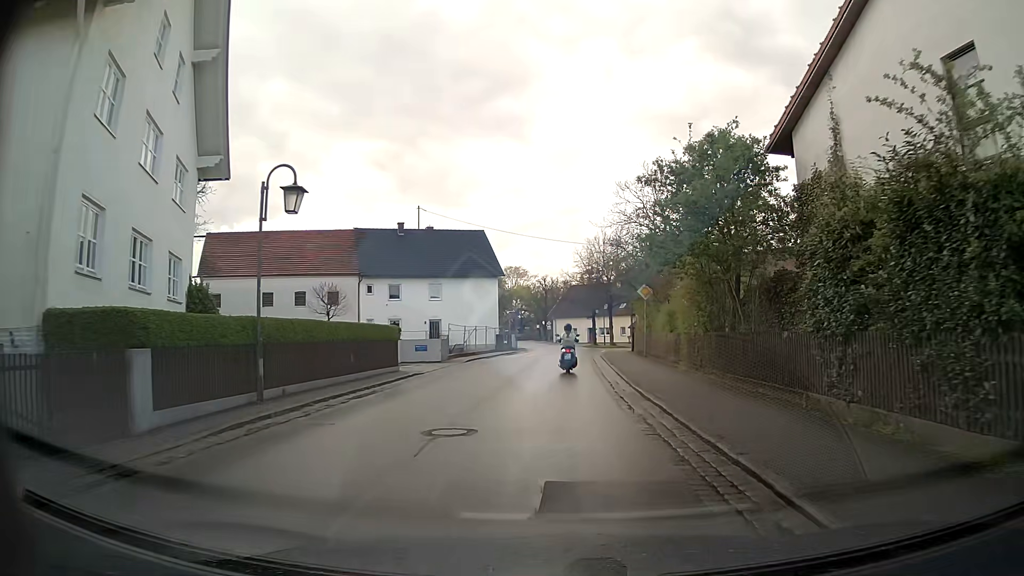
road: residential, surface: asphalt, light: Day
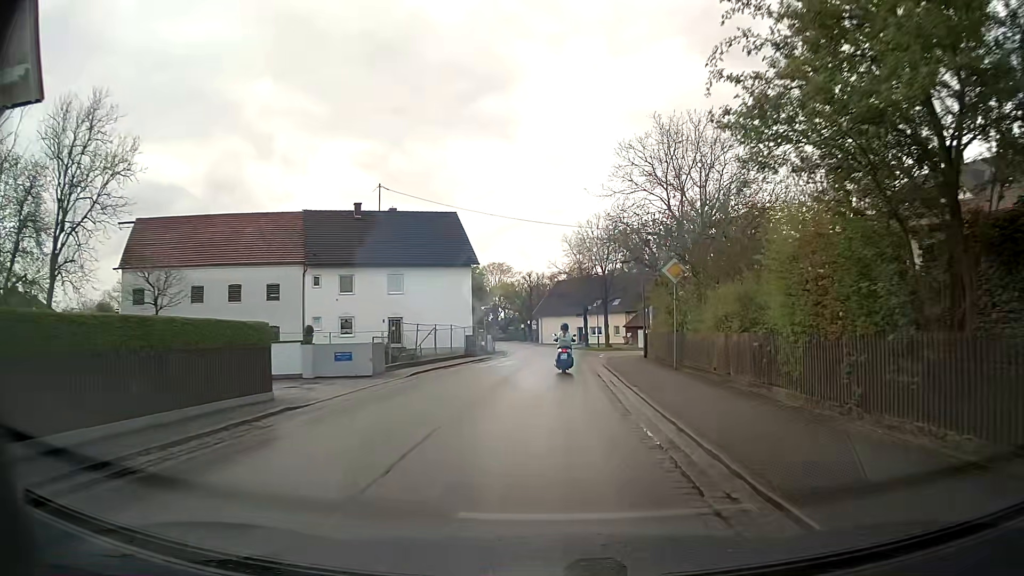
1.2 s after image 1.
(+0.2, +10.4) m; +1°
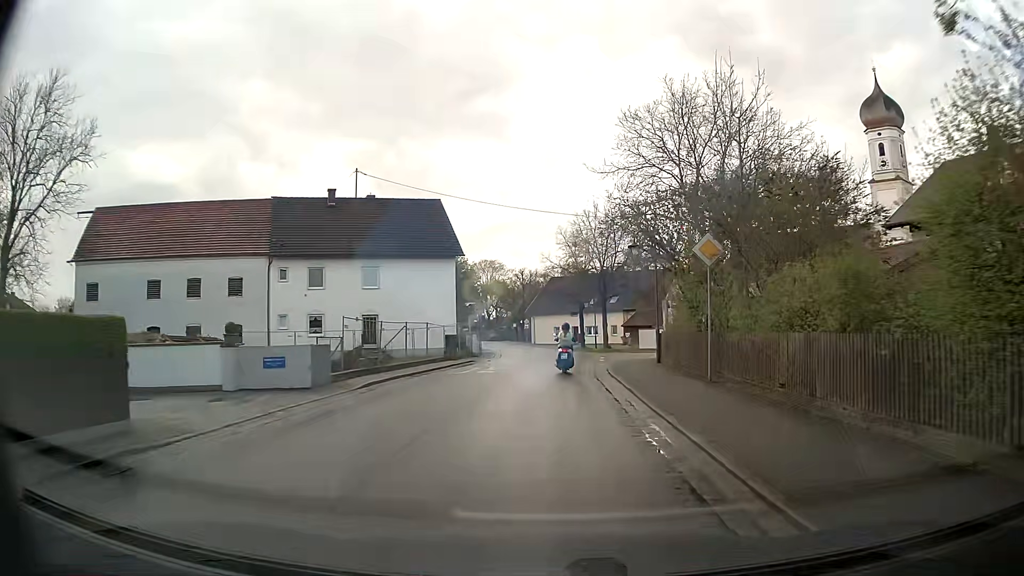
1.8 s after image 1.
(0.0, +5.2) m; 0°
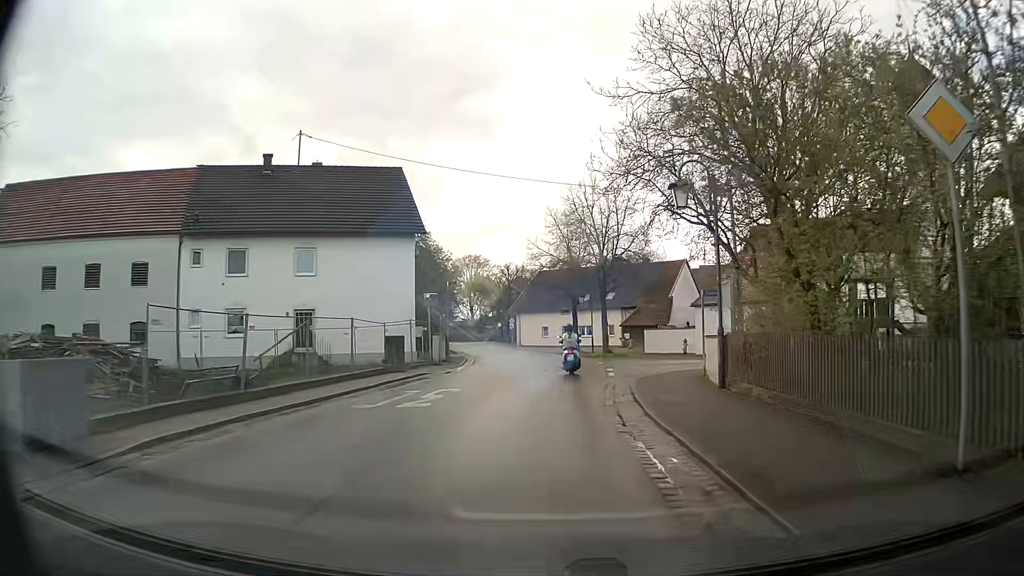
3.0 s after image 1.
(+0.2, +10.2) m; +2°
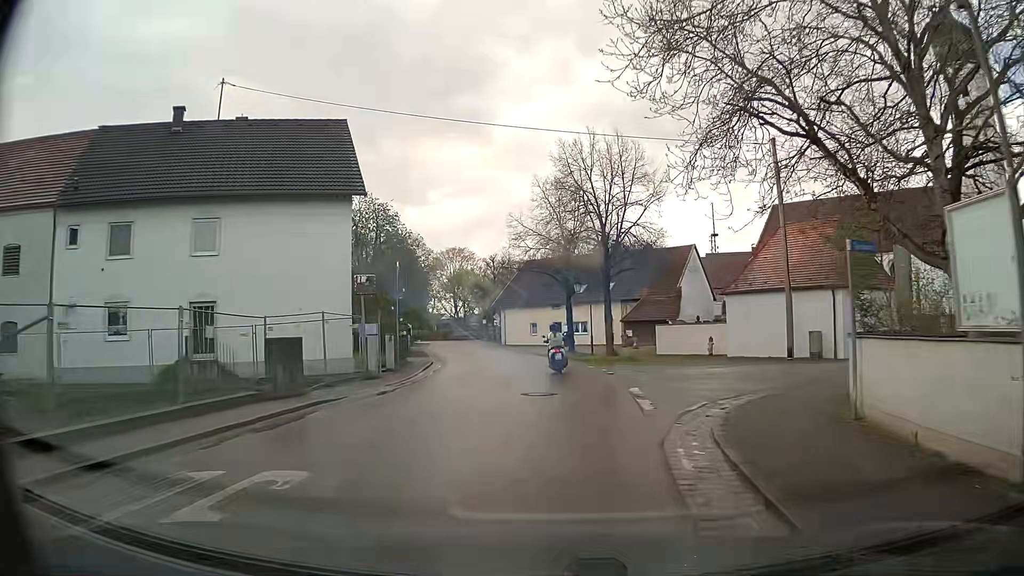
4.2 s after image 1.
(0.0, +9.7) m; 0°
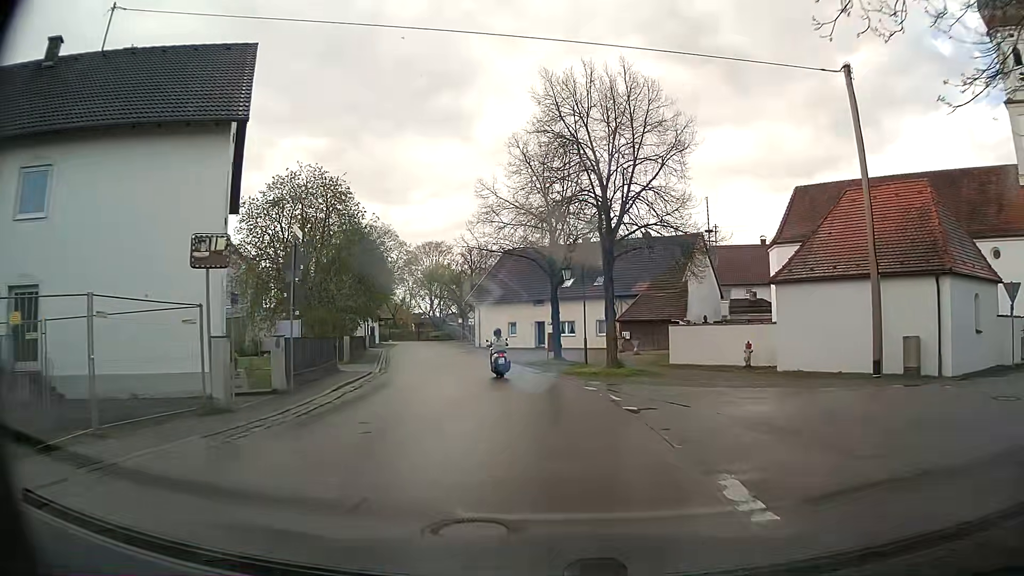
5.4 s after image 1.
(+0.2, +9.5) m; +2°
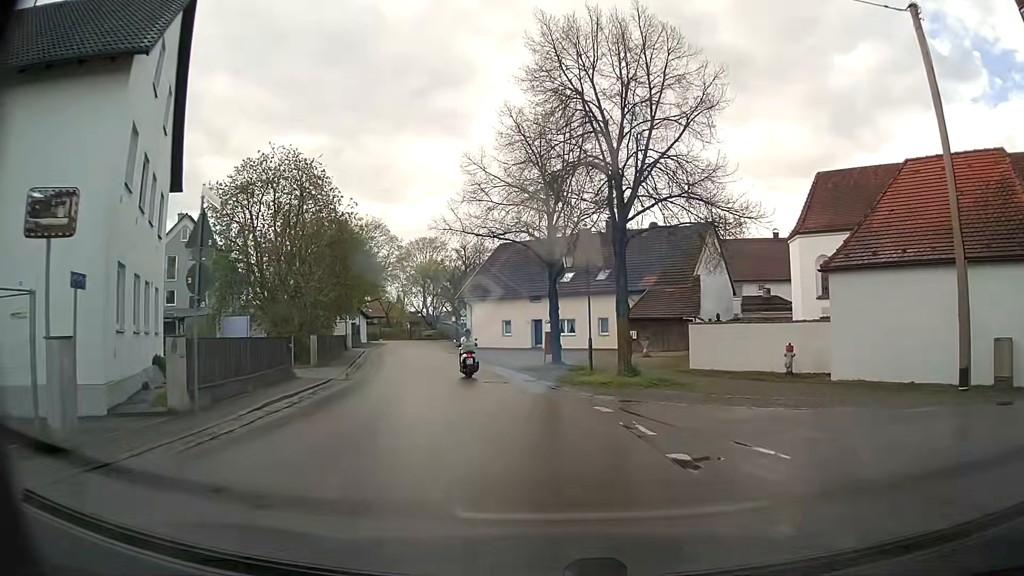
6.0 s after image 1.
(0.0, +4.8) m; 0°
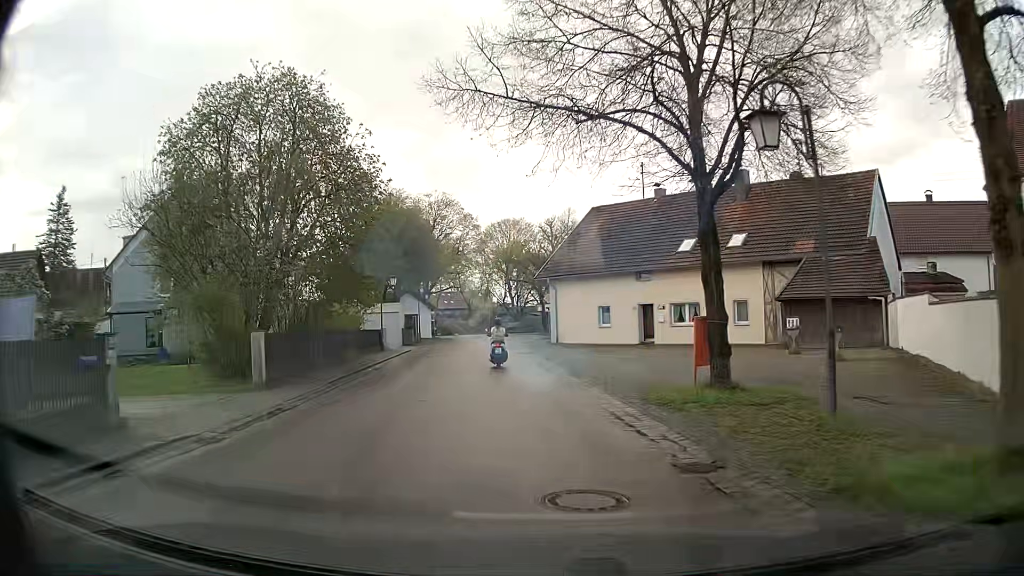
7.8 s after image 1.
(-0.7, +14.4) m; -7°
